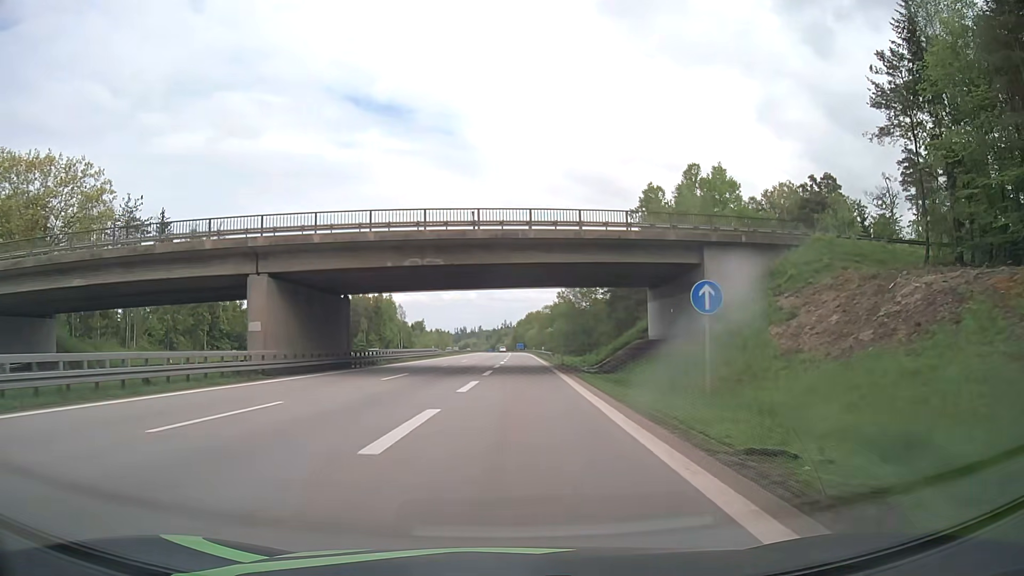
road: motorway_link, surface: asphalt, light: Day
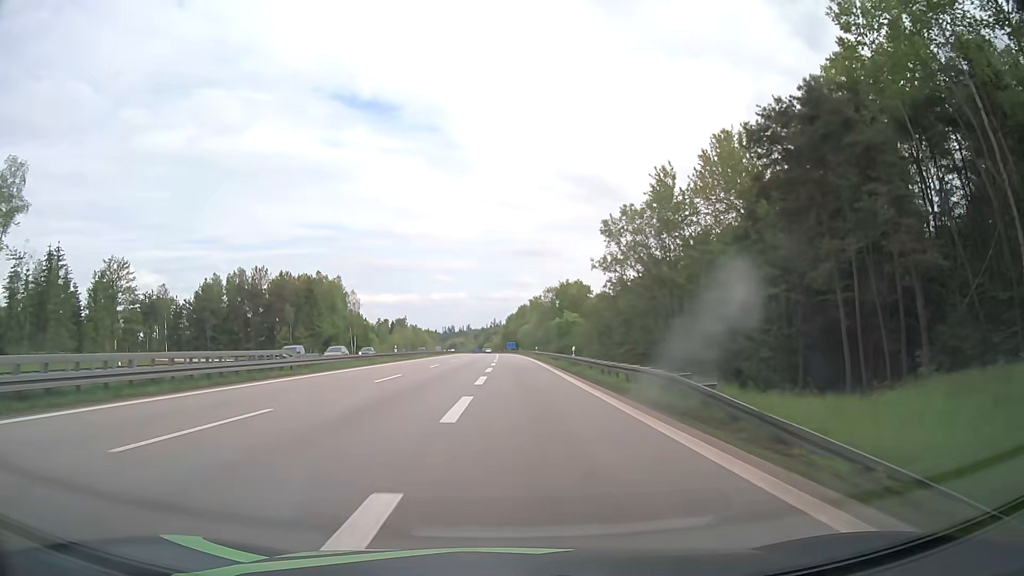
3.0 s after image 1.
(+0.8, +57.0) m; +1°
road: motorway
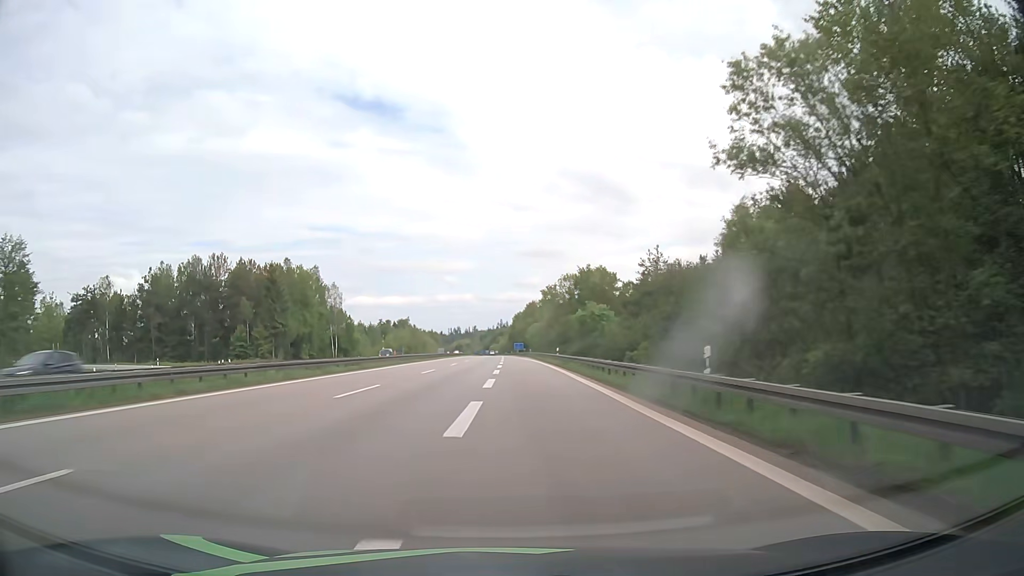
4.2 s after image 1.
(0.0, +25.8) m; -1°
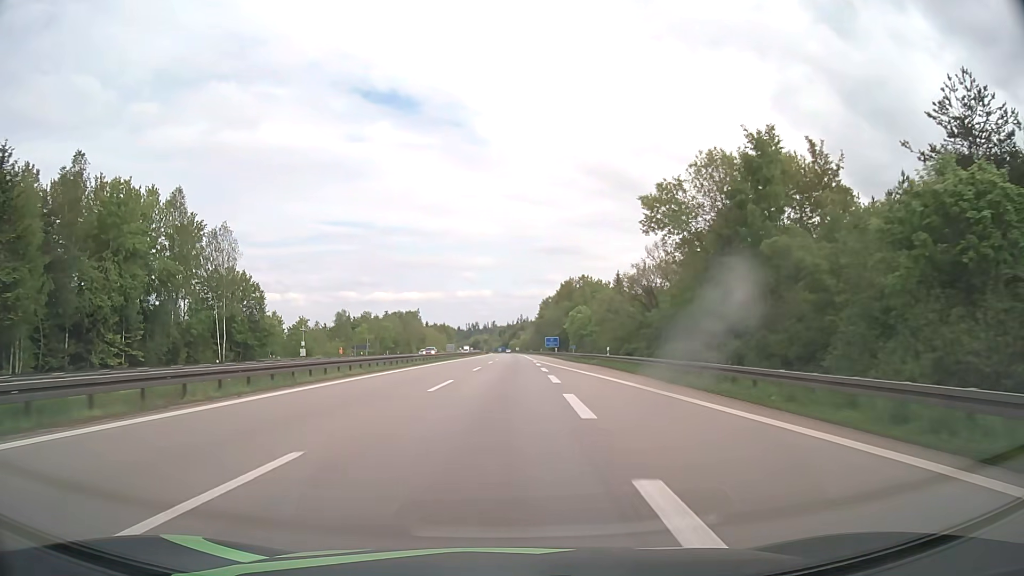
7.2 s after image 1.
(-1.4, +70.6) m; -1°
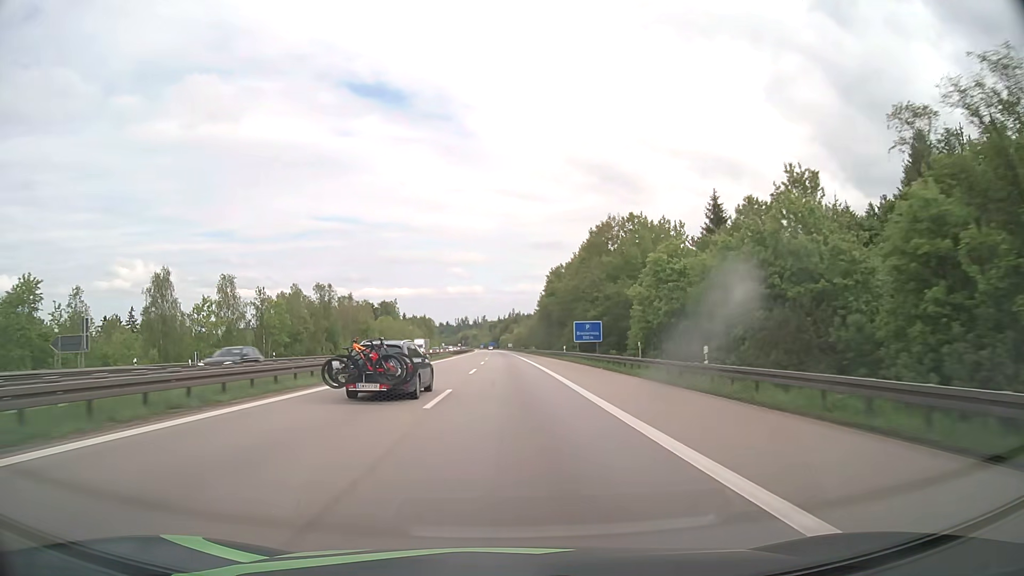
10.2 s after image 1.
(+0.7, +77.7) m; +1°
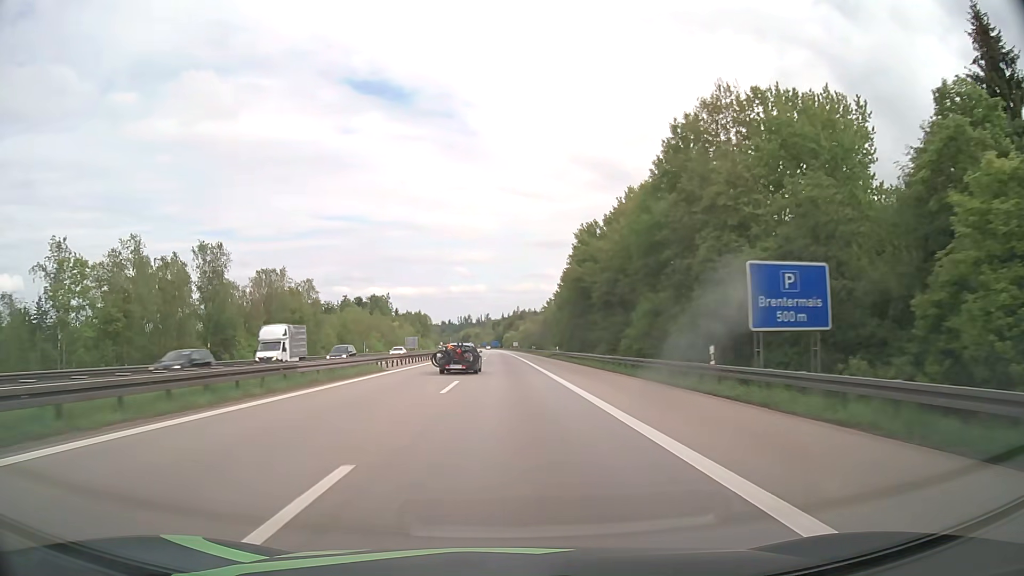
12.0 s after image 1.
(-0.1, +49.3) m; 0°
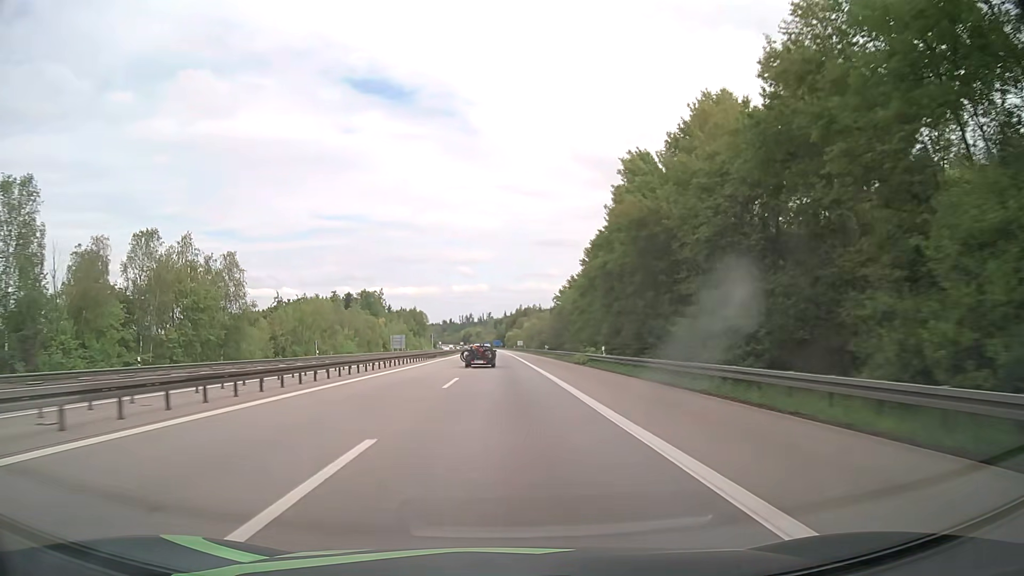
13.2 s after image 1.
(-0.1, +33.9) m; 0°
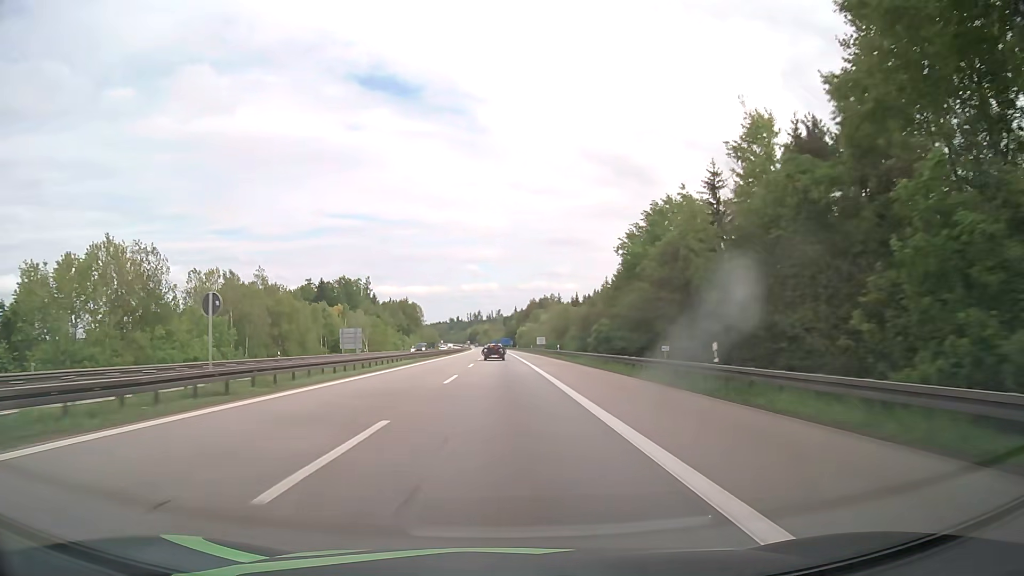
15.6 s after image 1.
(-0.7, +70.3) m; -1°
(0, +10) (0, +20) (0, +30) (0, +40) (0, +50) (0, +60) (0, +70) (-1, +80) (-1, +90) (-1, +100) m
